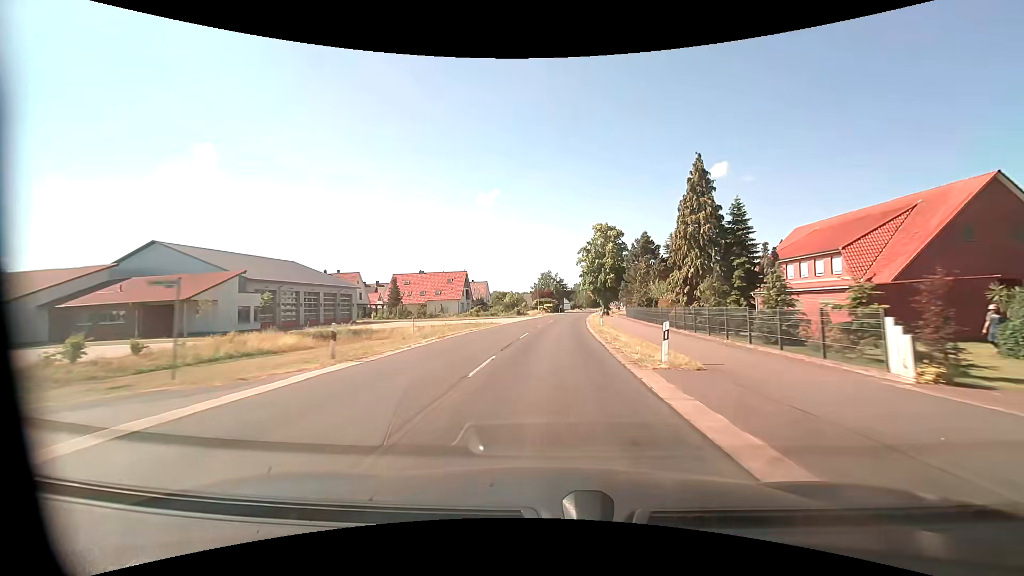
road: secondary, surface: asphalt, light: Day
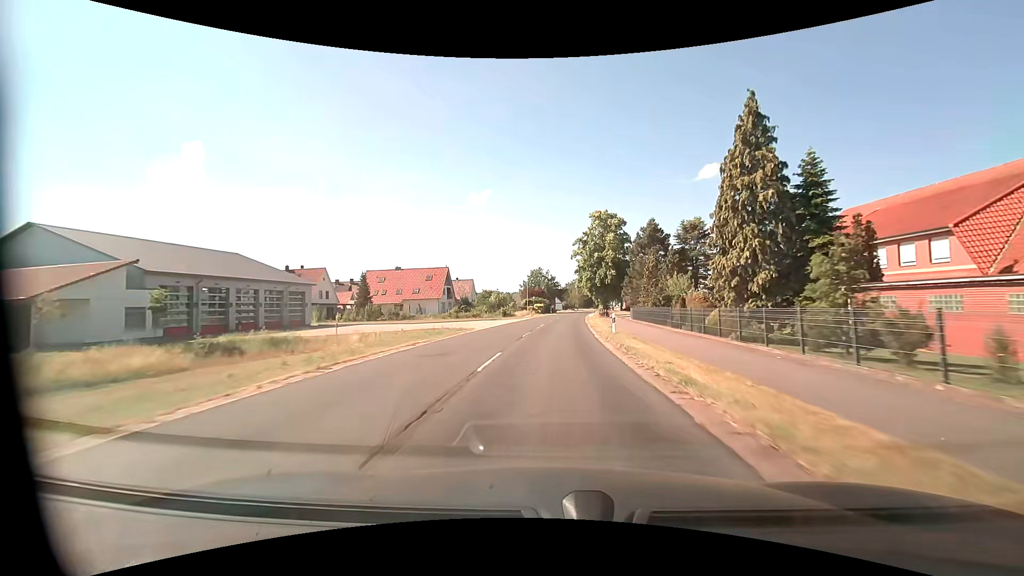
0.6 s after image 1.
(+0.1, +11.3) m; +1°
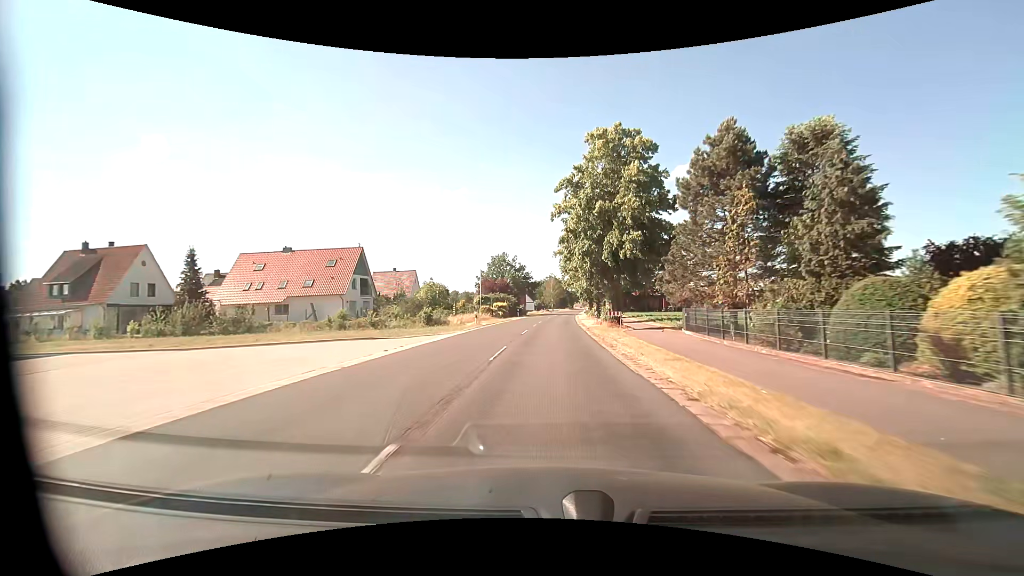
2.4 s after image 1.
(+0.9, +33.8) m; +3°
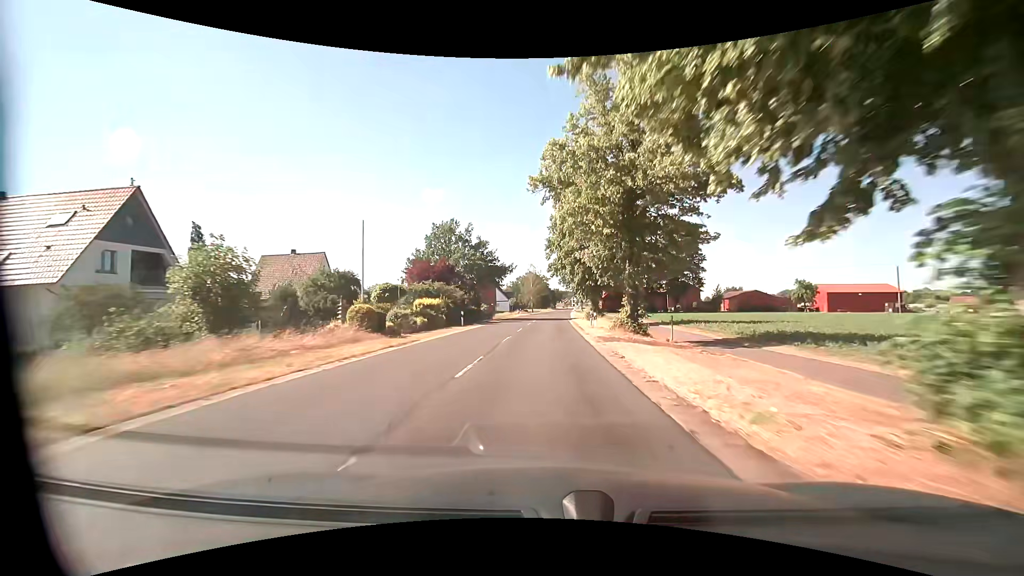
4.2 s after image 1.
(+0.6, +33.8) m; +2°
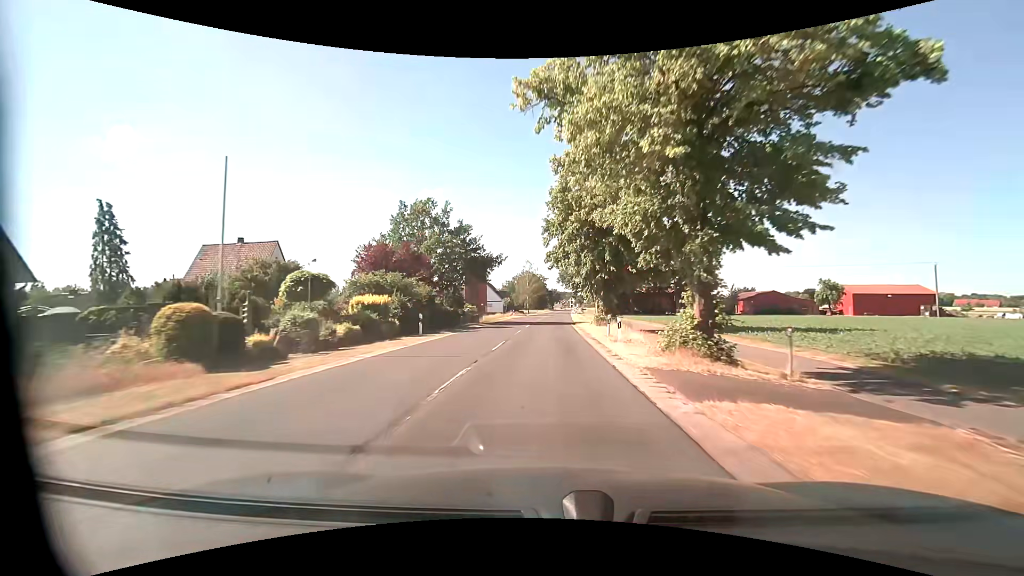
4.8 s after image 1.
(0.0, +11.3) m; 0°
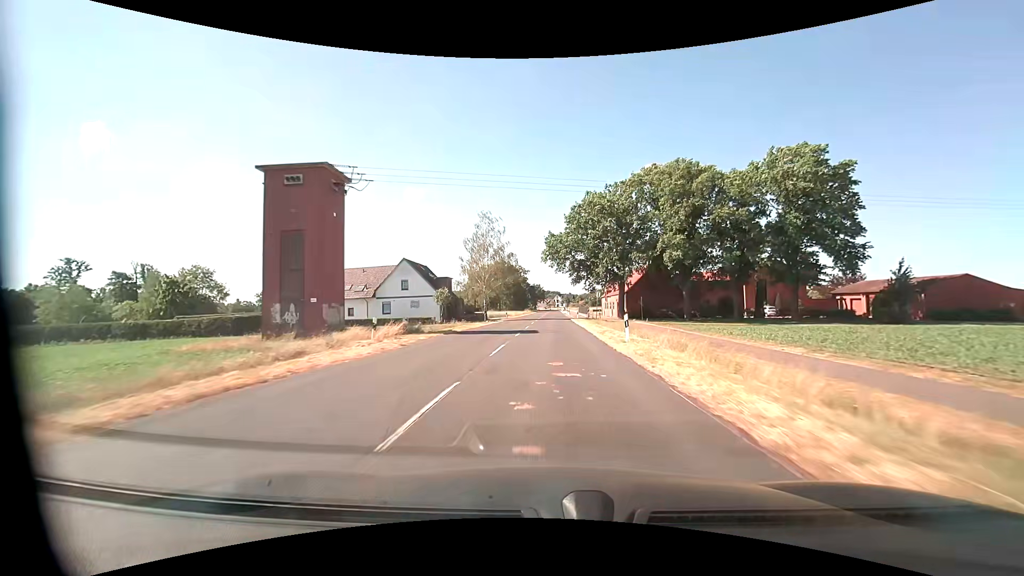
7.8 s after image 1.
(+0.9, +56.5) m; +2°
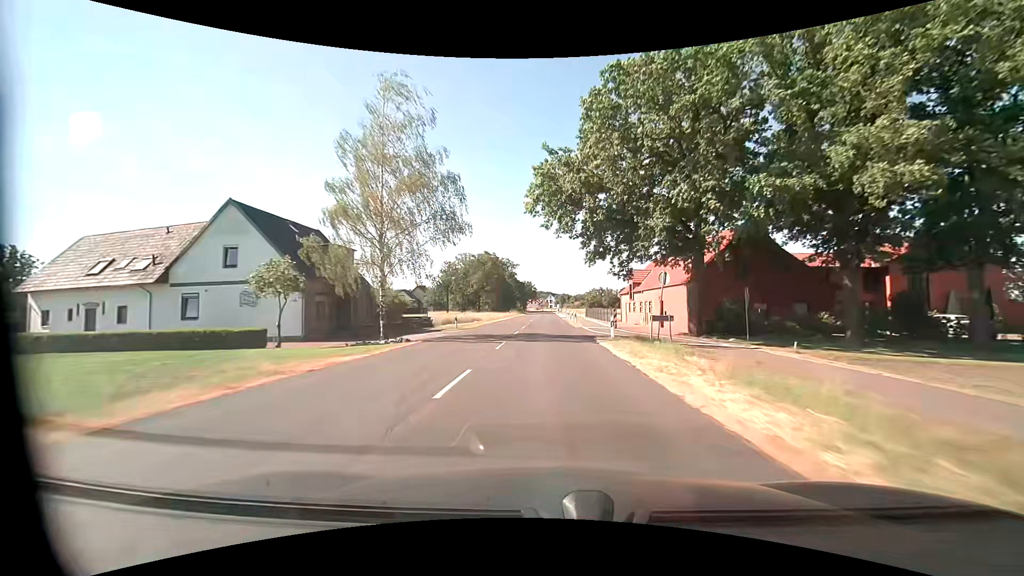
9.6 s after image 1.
(+0.2, +33.9) m; +1°
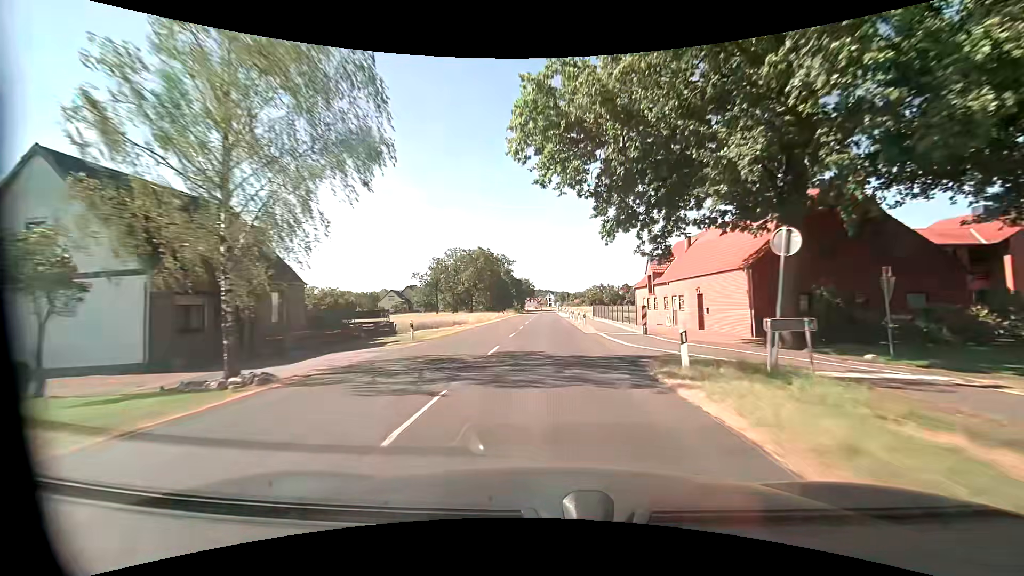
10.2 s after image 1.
(0.0, +11.3) m; 0°
(0, +10) (0, +20) (0, +30) (0, +40) (0, +50) (0, +60) (0, +70) (0, +80) (0, +90) (0, +100) m
